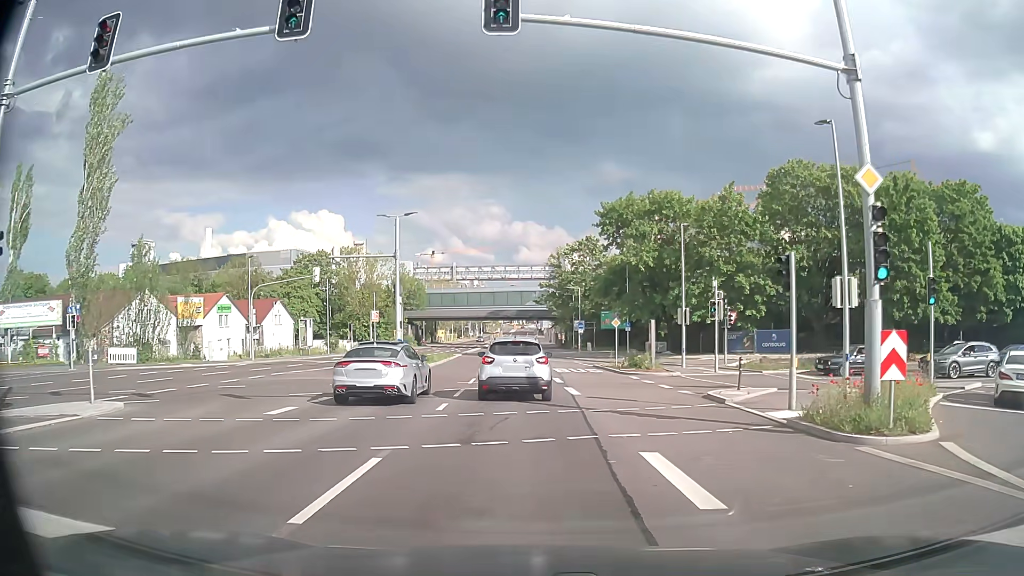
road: secondary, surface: asphalt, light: Day
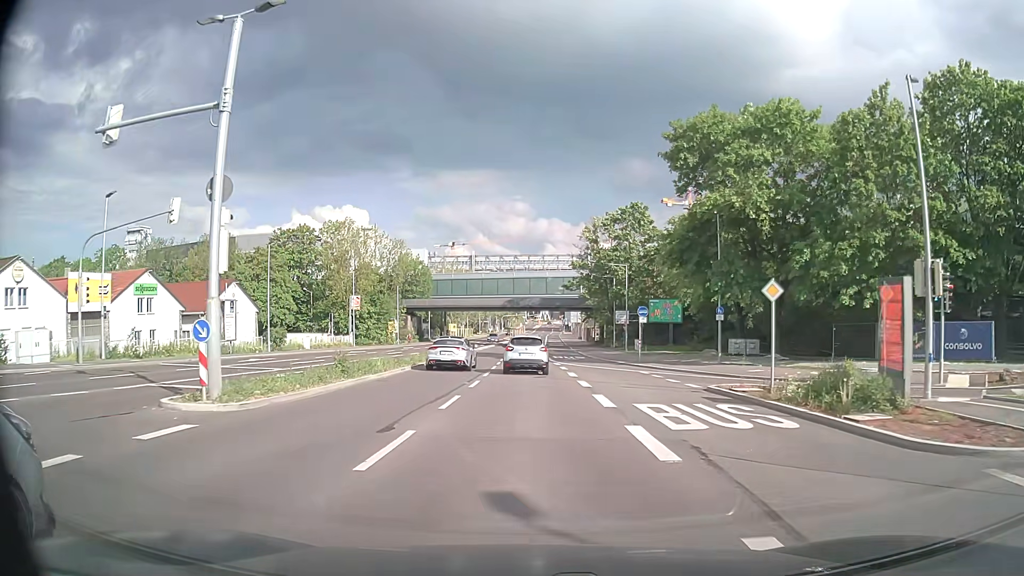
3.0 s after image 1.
(-0.3, +23.8) m; -2°
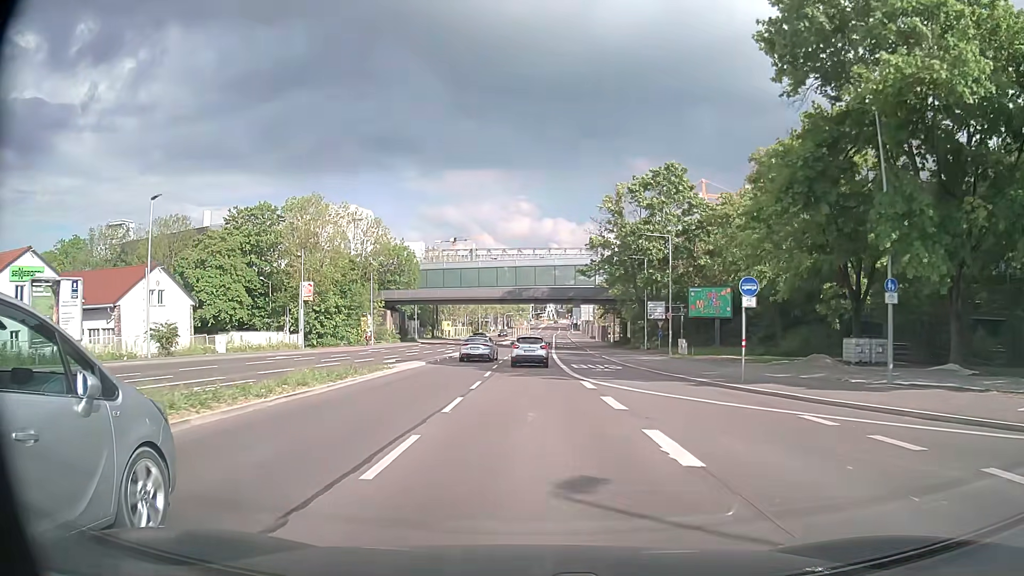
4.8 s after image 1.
(-0.1, +18.5) m; -1°
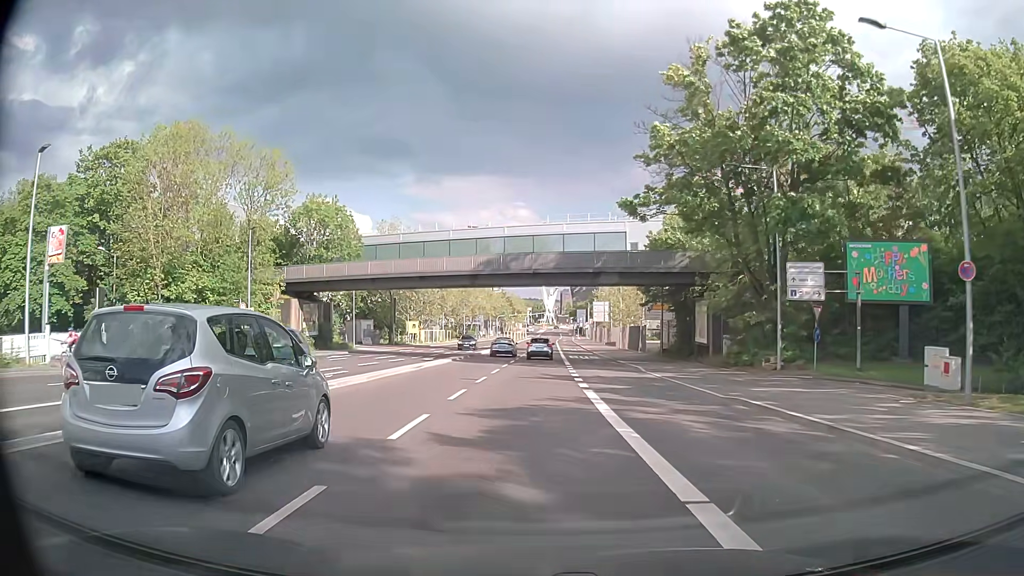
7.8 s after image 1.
(+0.2, +33.6) m; +1°
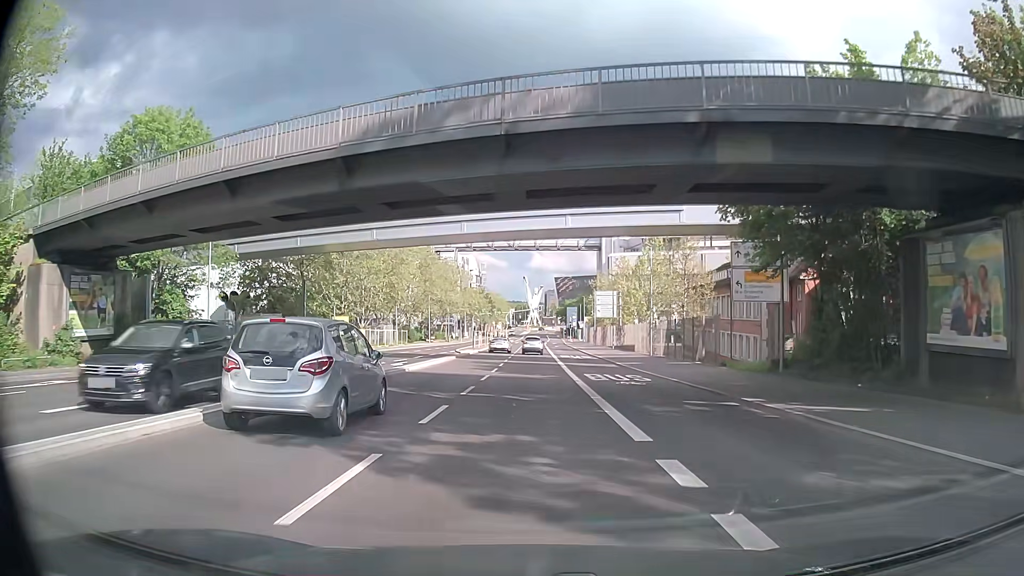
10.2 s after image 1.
(+0.1, +28.4) m; +1°
(0, +10) (0, +20) (0, +30) (0, +40) (+1, +50) (+1, +60) (+1, +70) (+1, +80) (+1, +90) (+2, +100) m
